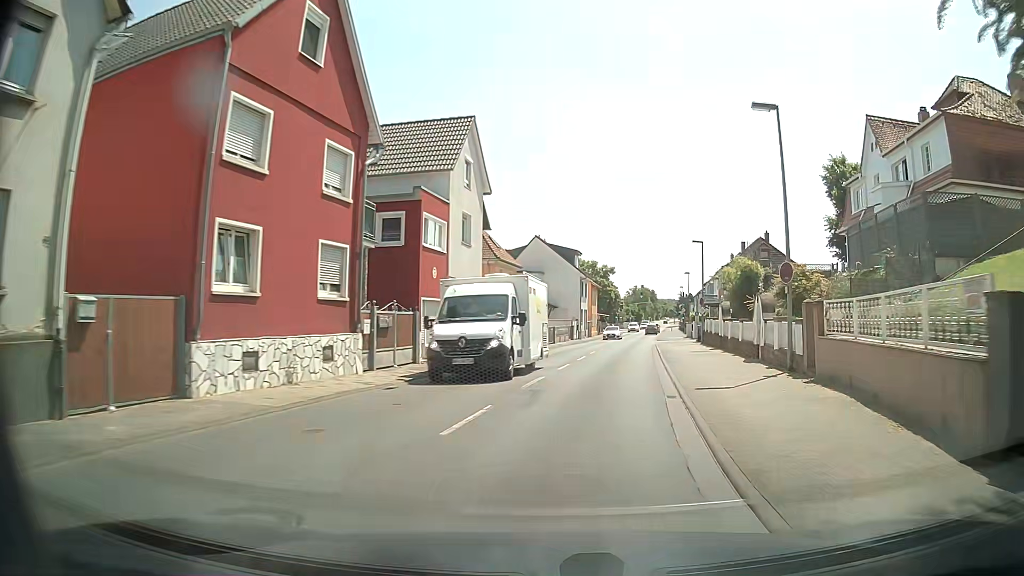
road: secondary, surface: asphalt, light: Day
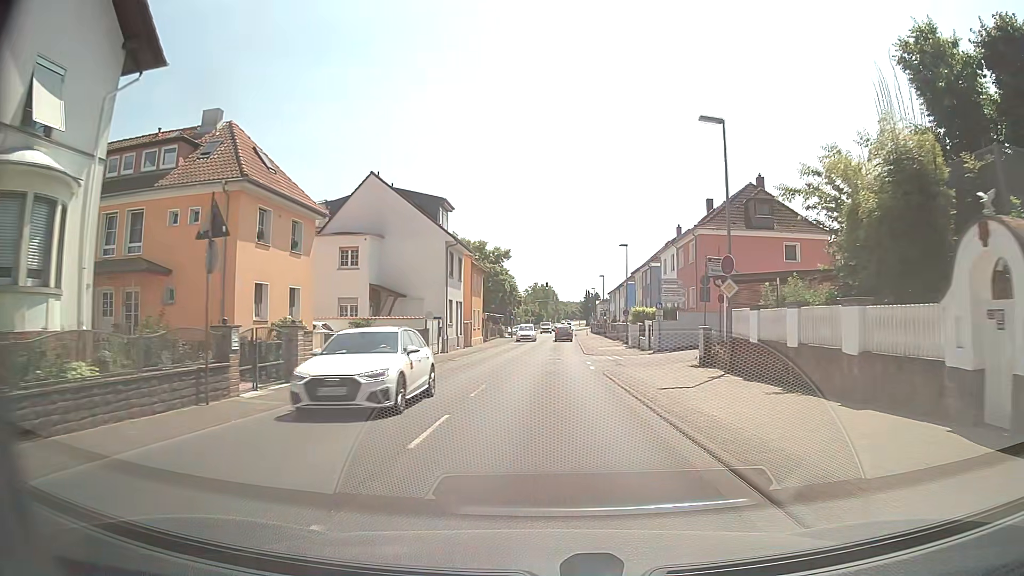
(+3.9, +30.7) m; +10°
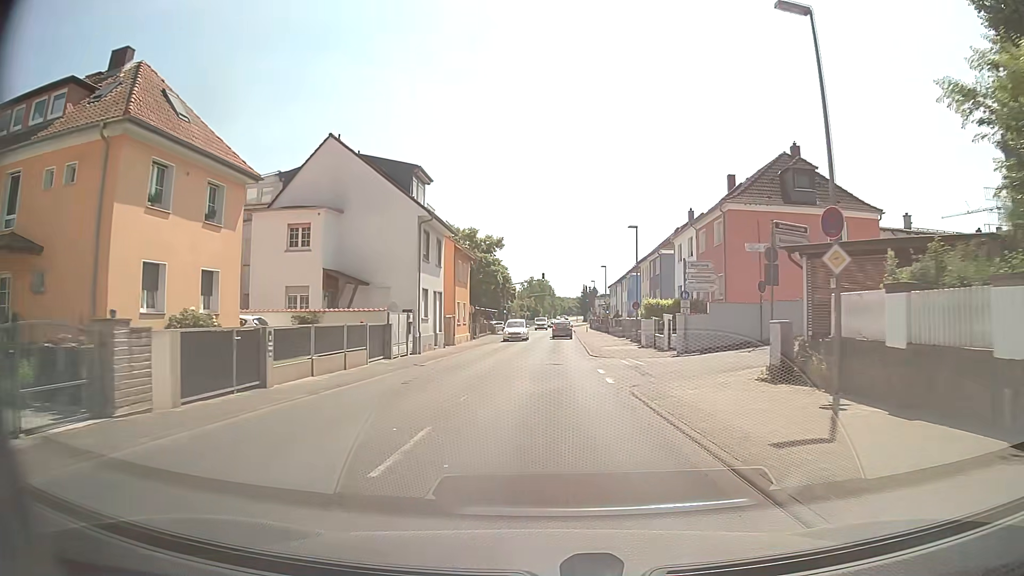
(0.0, +7.7) m; 0°
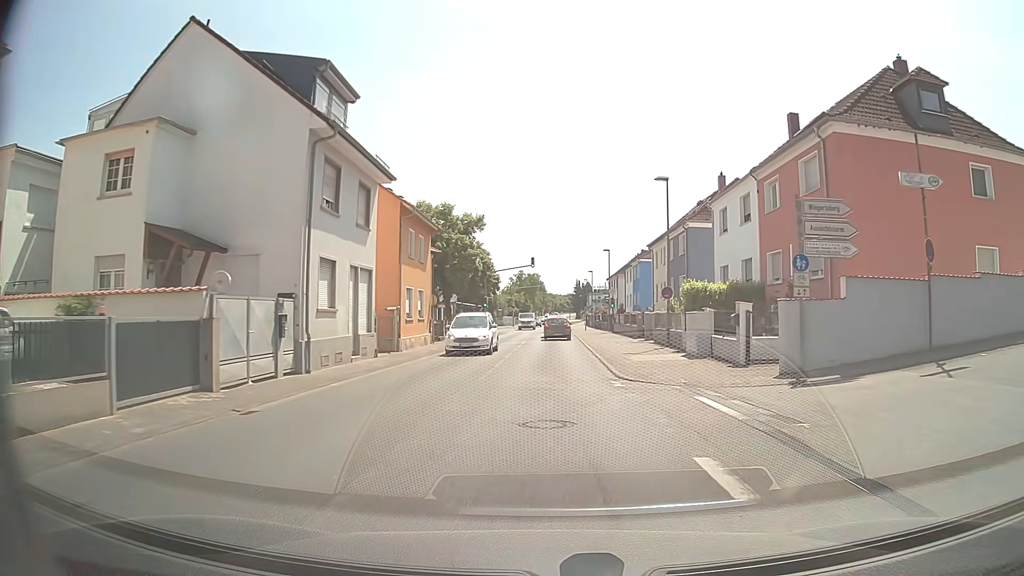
(+0.1, +14.1) m; +1°
(0, +10) (0, +20) (0, +30) (+1, +40) (+1, +50) (+1, +60) (+1, +70) (+1, +80) (+1, +90) (+2, +100) m
